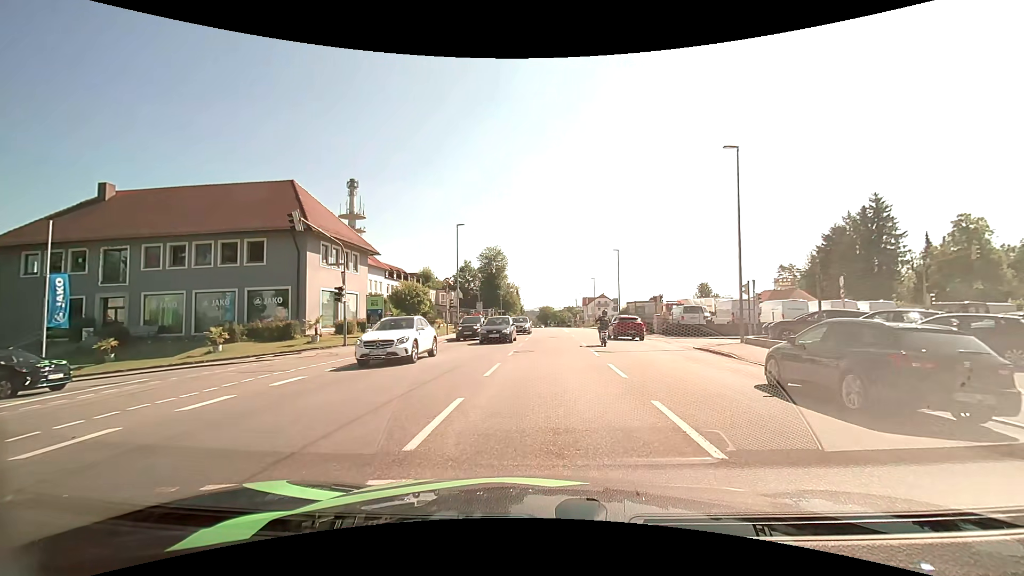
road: tertiary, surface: asphalt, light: Day
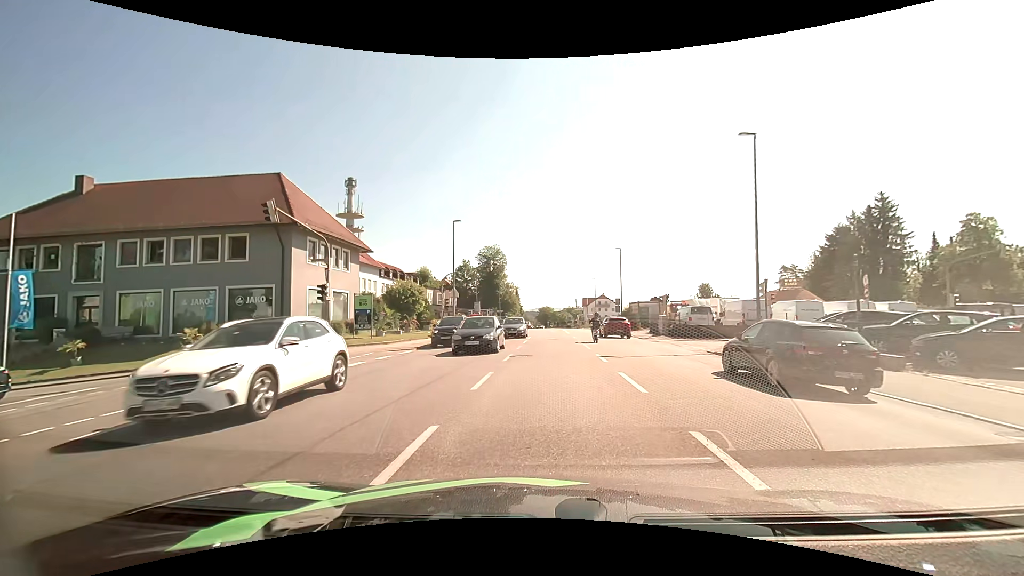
(0.0, +2.0) m; 0°
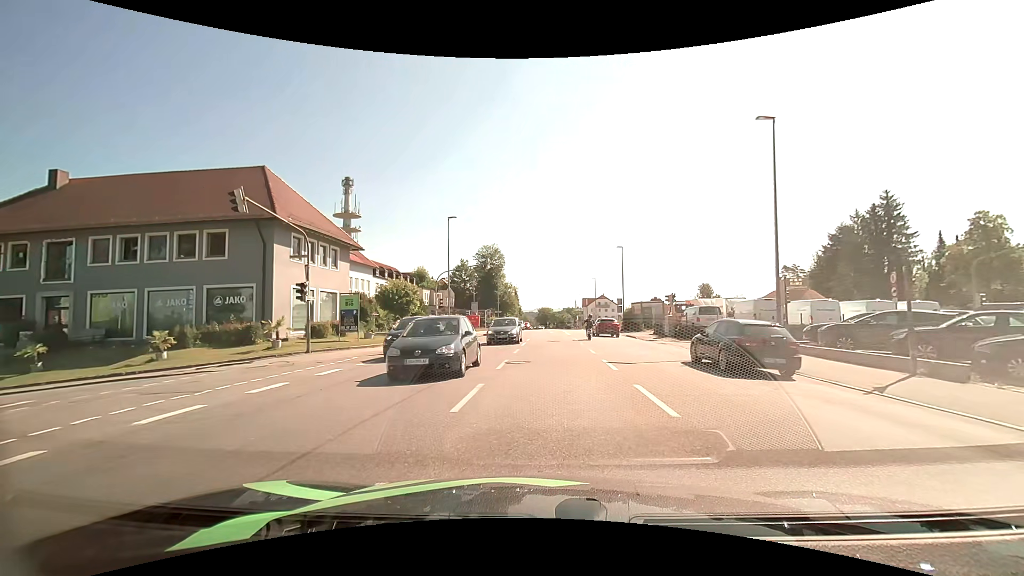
(0.0, +2.0) m; -1°
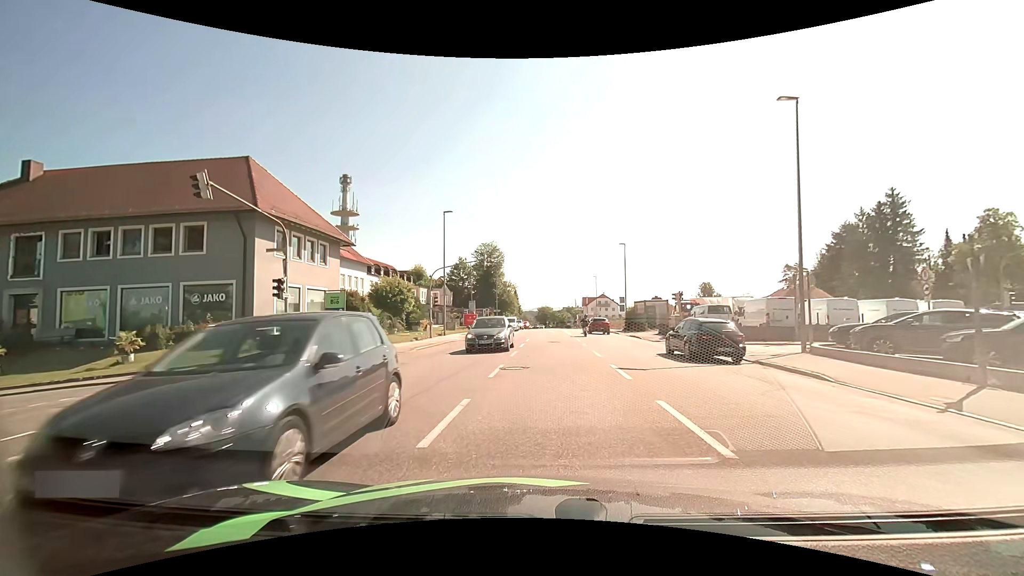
(0.0, +1.9) m; +1°
